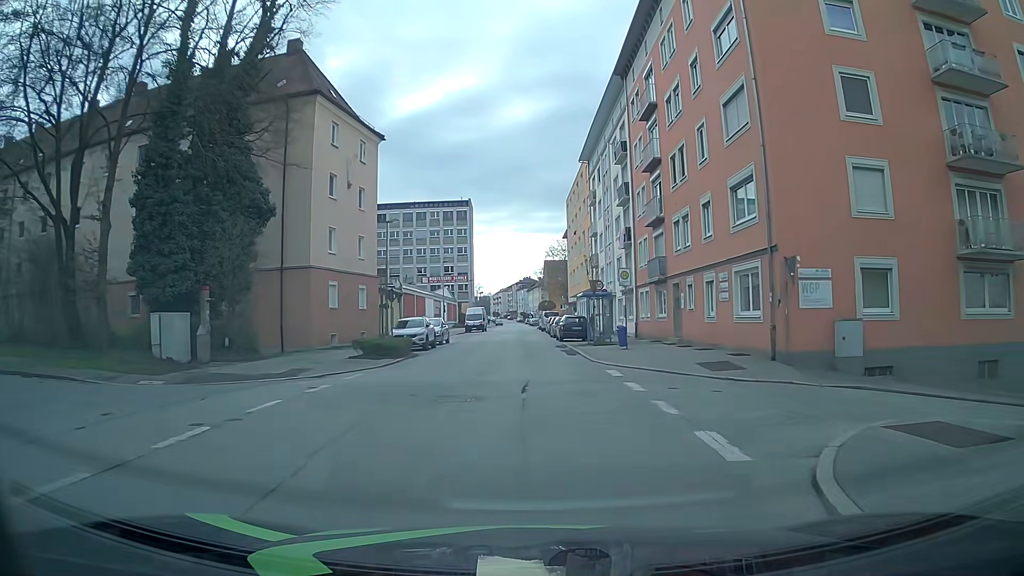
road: tertiary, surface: asphalt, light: Day
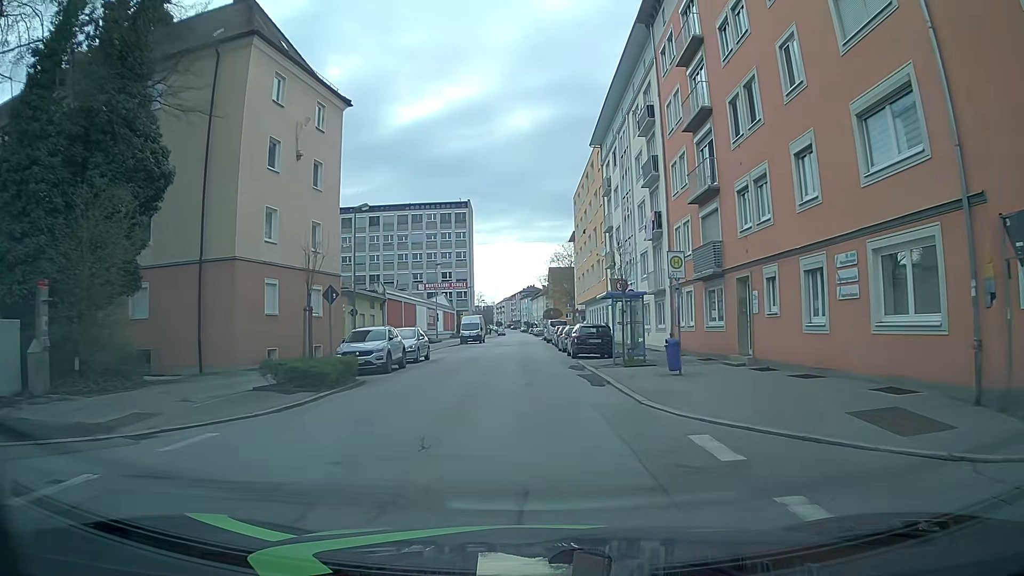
(0.0, +8.9) m; -1°
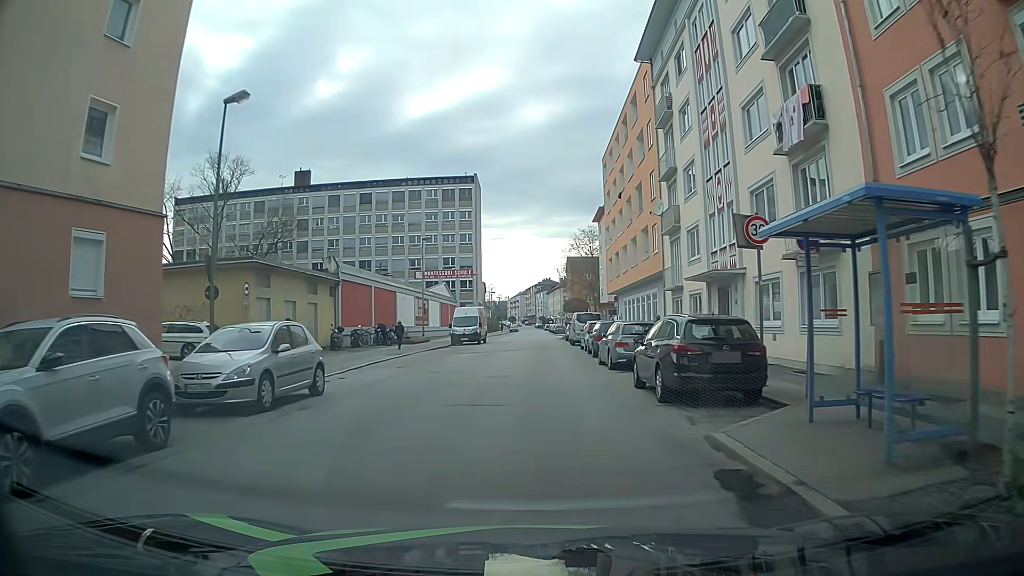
(-0.1, +17.5) m; -3°
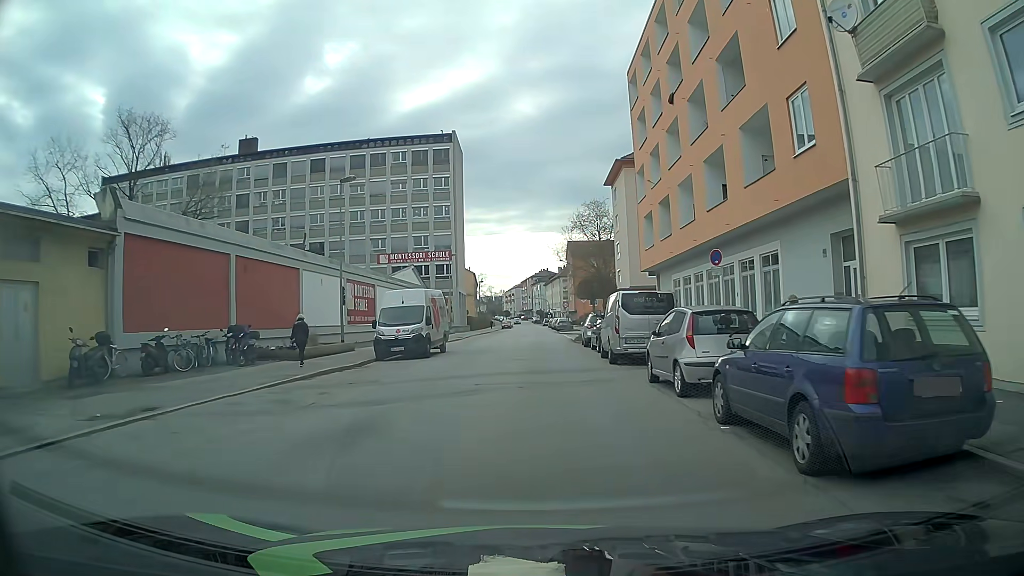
(+0.6, +22.1) m; +3°
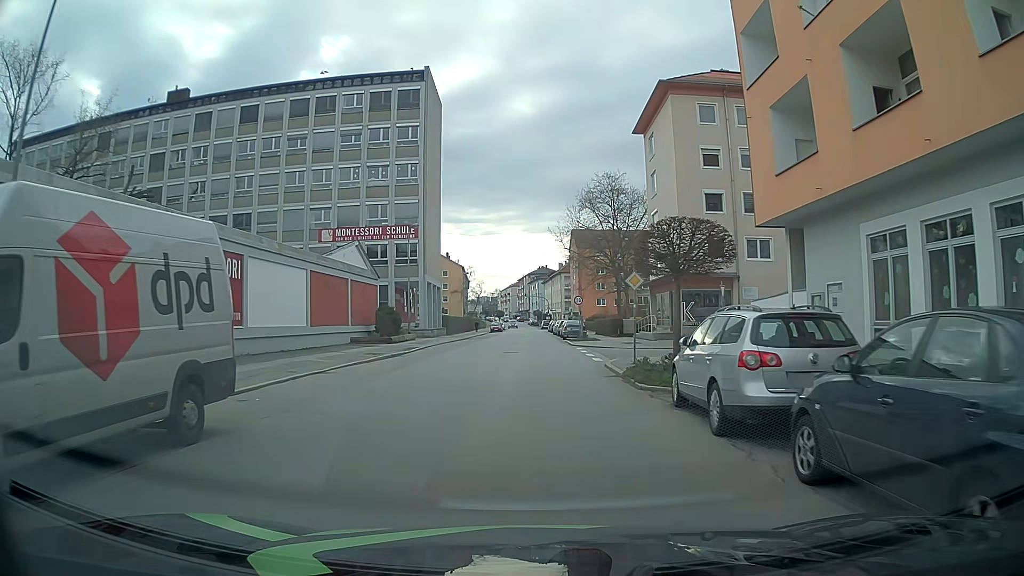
(-0.3, +22.3) m; 0°
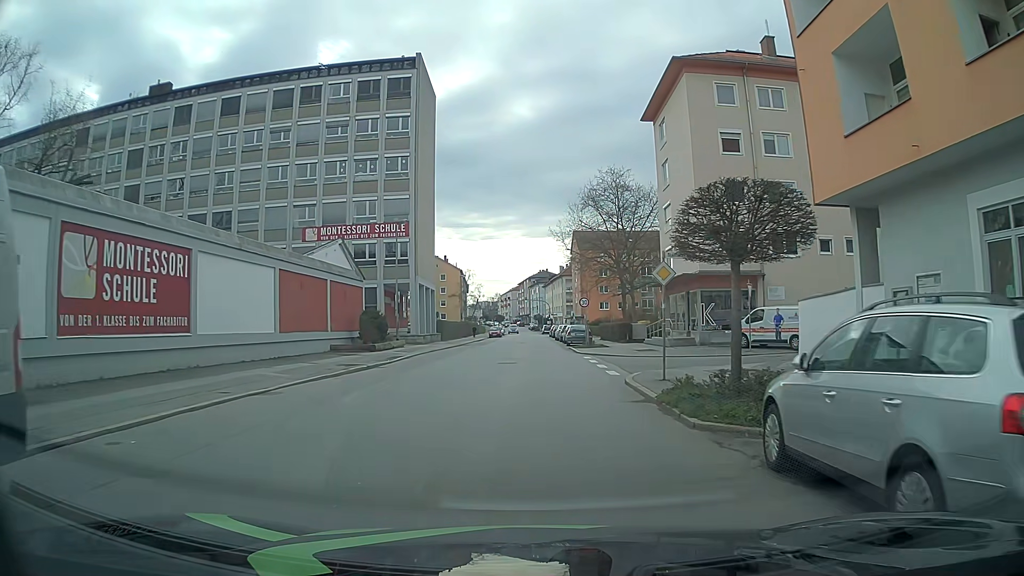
(0.0, +4.5) m; -1°
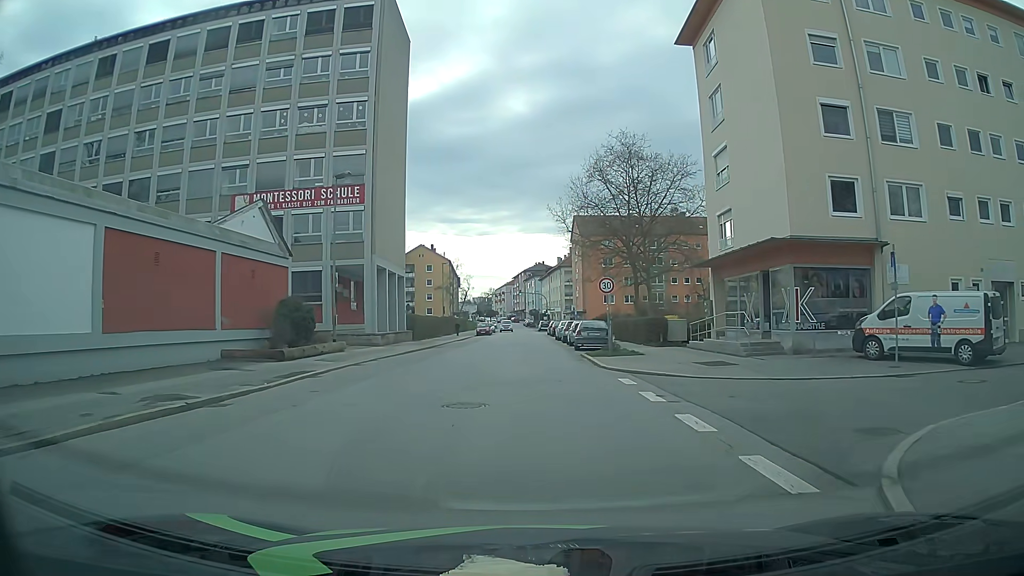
(0.0, +13.4) m; 0°
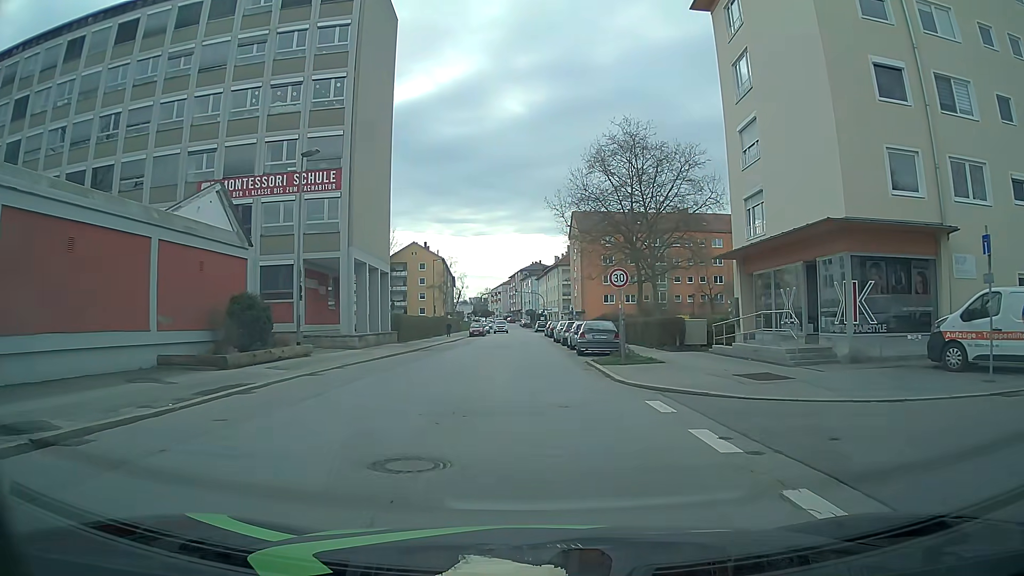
(0.0, +4.5) m; 0°
(0, +10) (0, +20) (0, +30) (0, +40) (-1, +50) (-1, +60) (-1, +70) (-1, +80) (-1, +90) (-2, +100) m
